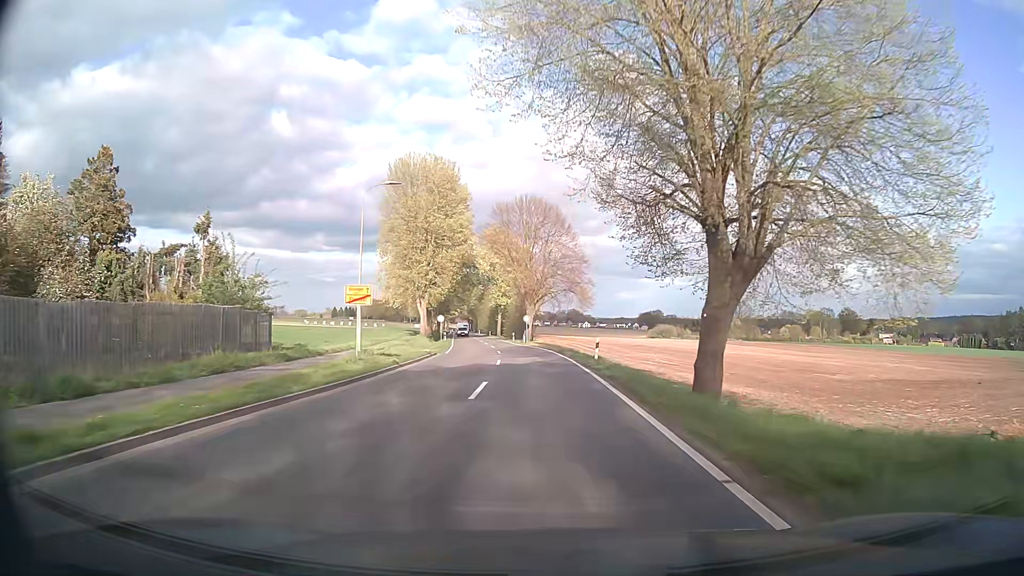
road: tertiary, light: Day
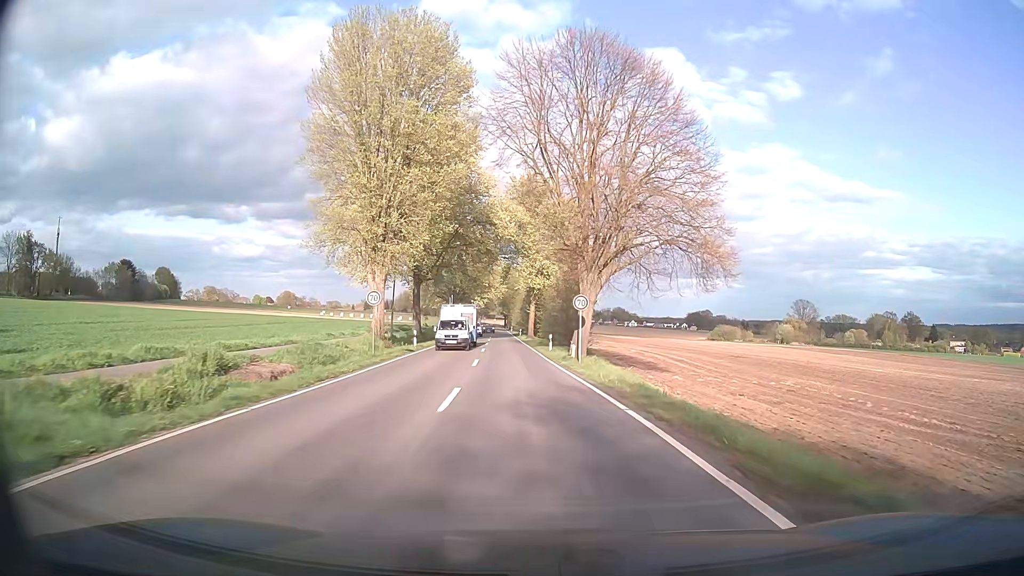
(-1.0, +38.7) m; -4°
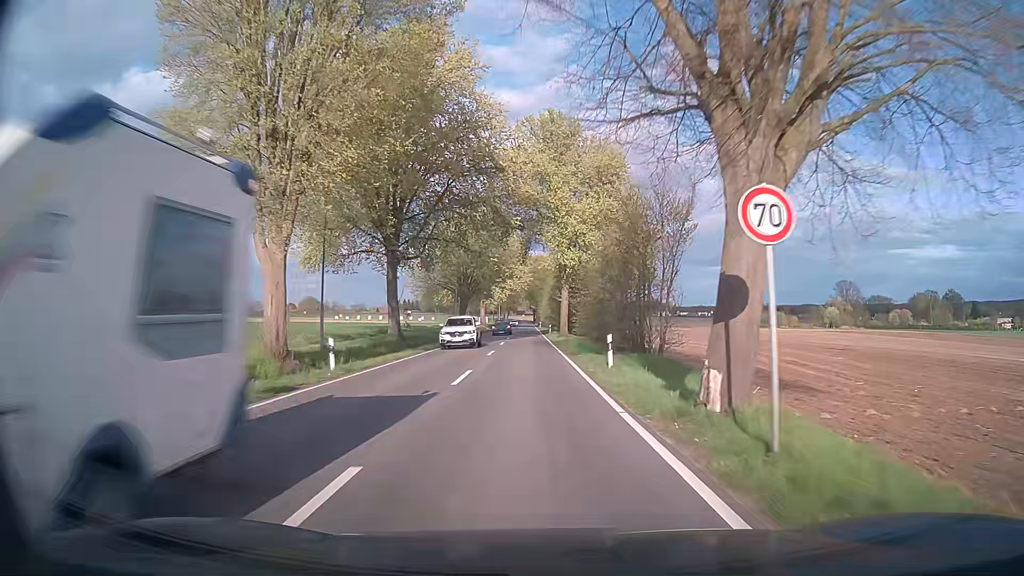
(-0.3, +20.4) m; -2°
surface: asphalt
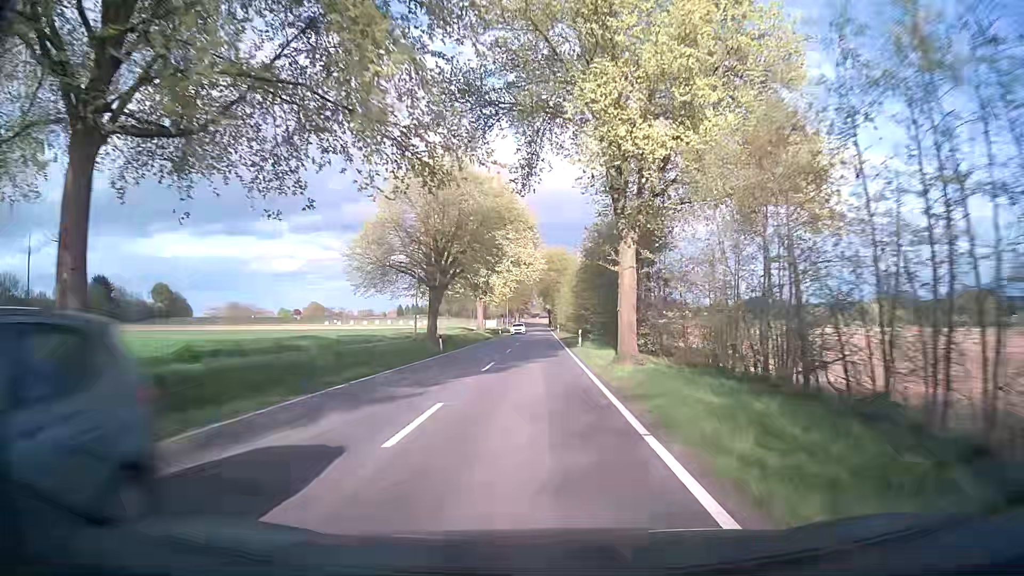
(-0.5, +31.1) m; -2°
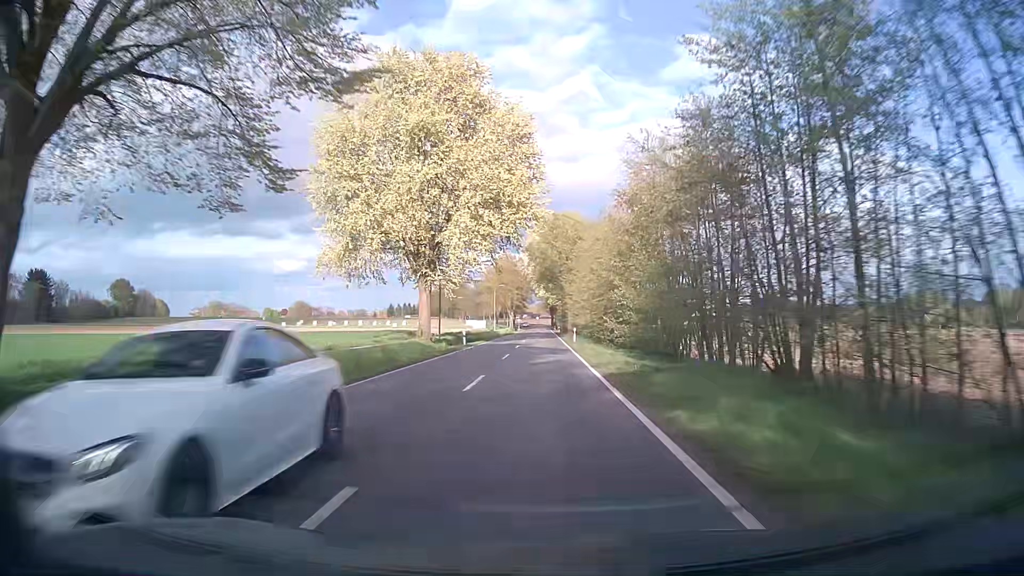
(-0.1, +42.2) m; 0°
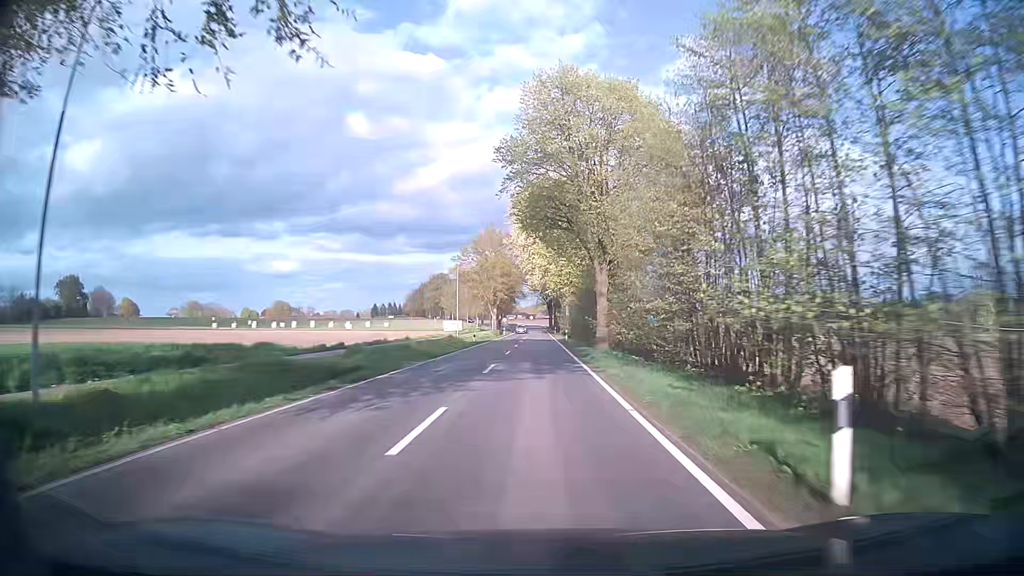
(+0.1, +42.6) m; 0°
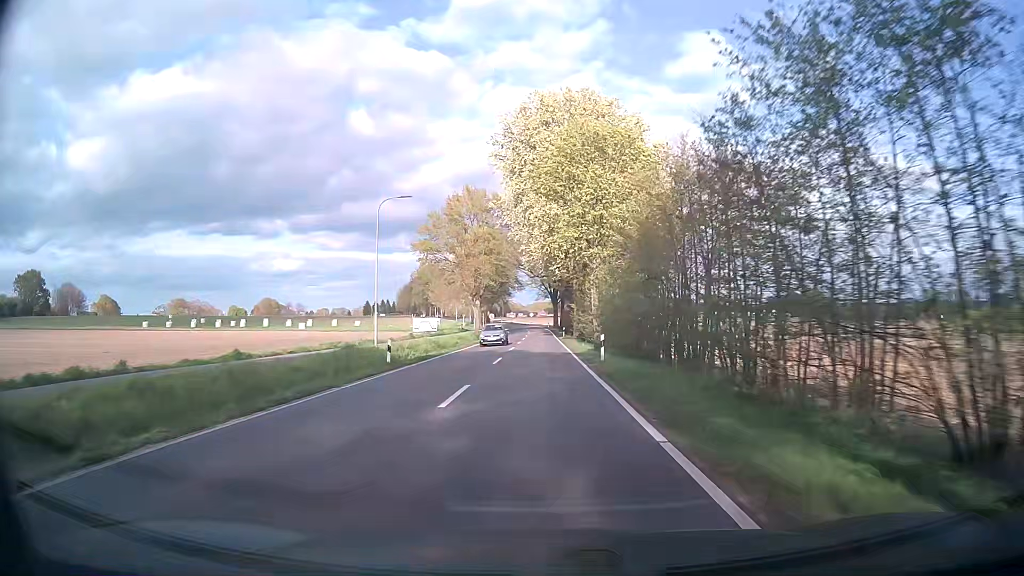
(+0.1, +32.2) m; 0°
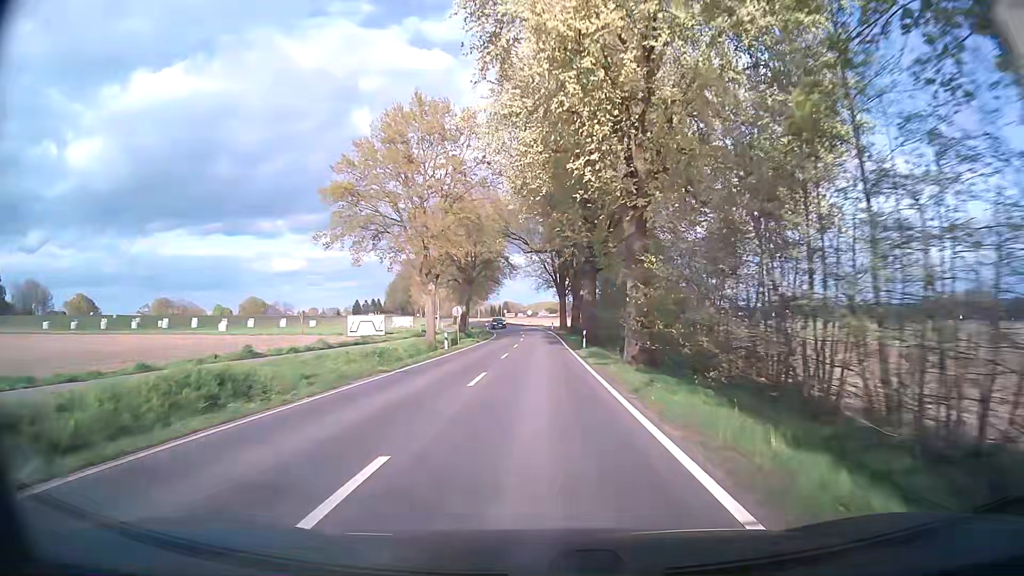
(-0.1, +32.3) m; 0°
(0, +10) (0, +20) (0, +30) (0, +40) (0, +50) (0, +60) (-1, +70) (-1, +80) (-2, +90) (-3, +100) m
